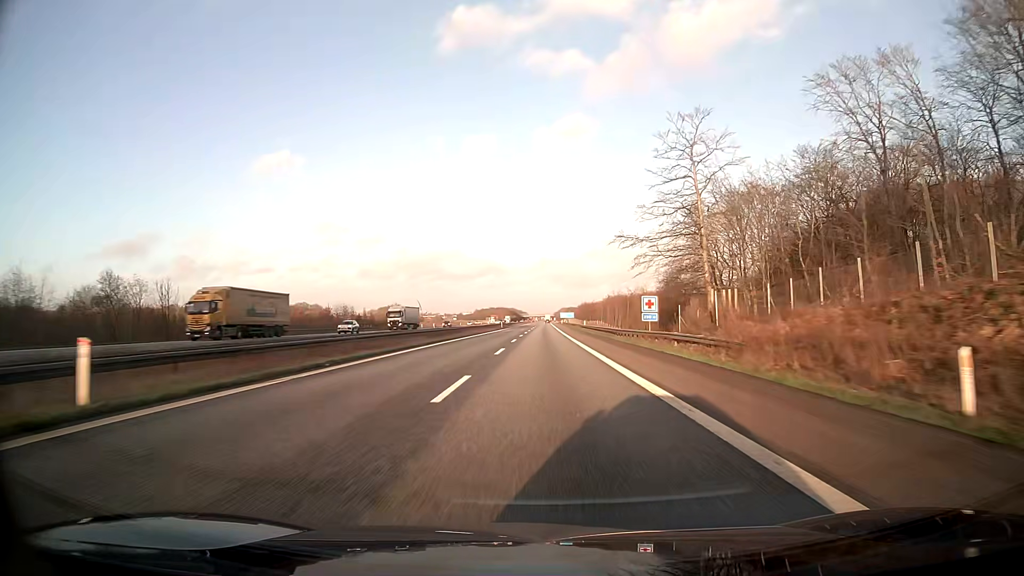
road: motorway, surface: asphalt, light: Day
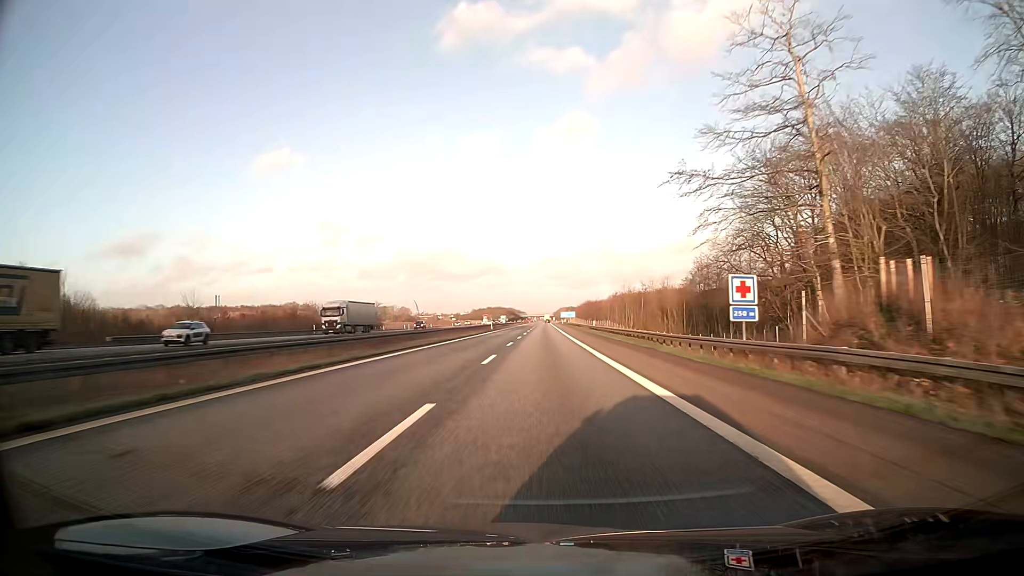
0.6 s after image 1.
(0.0, +20.6) m; 0°
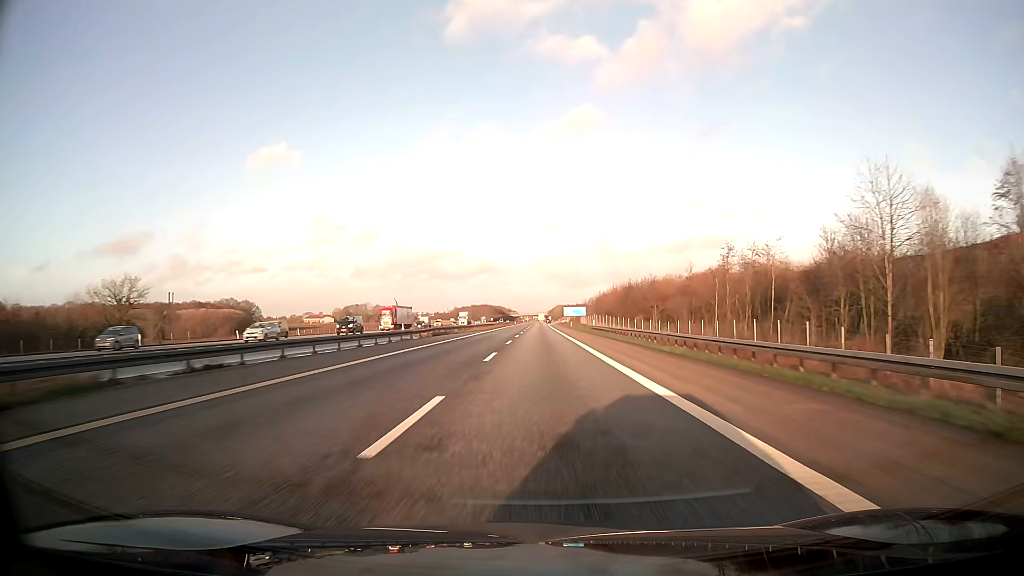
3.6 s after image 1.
(+0.5, +103.1) m; +1°
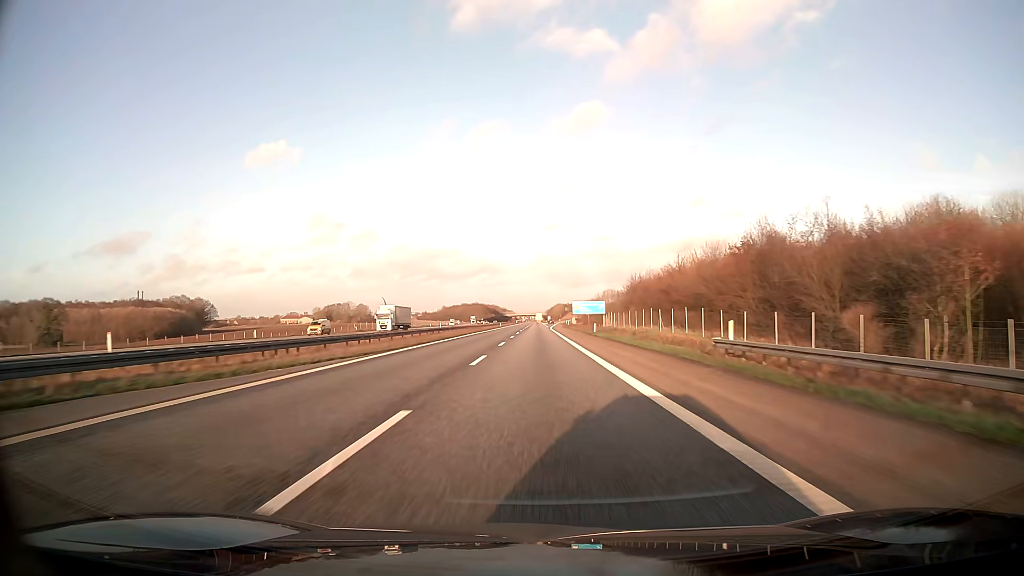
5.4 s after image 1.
(+0.1, +61.8) m; 0°
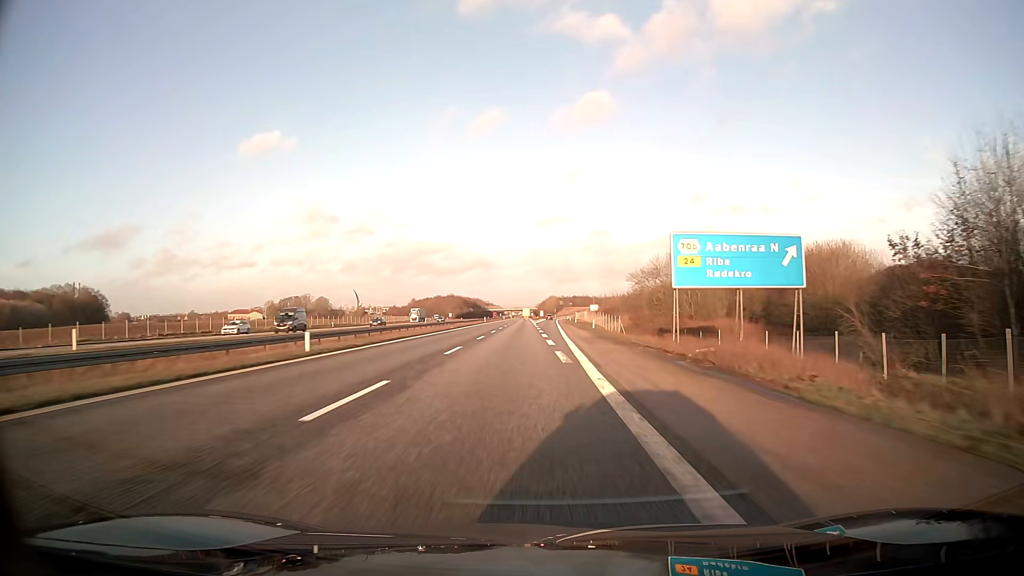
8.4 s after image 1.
(+0.5, +100.4) m; +1°
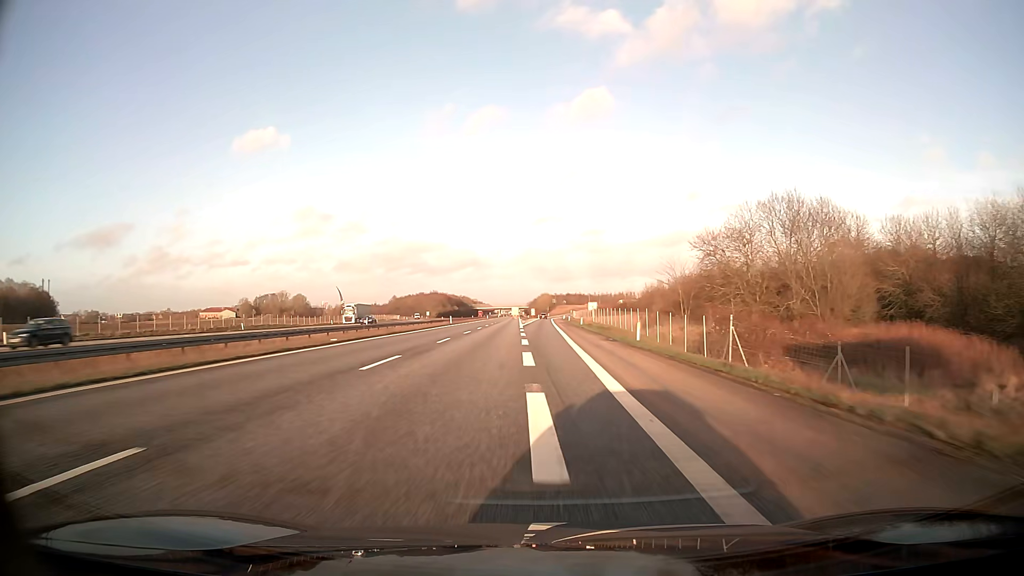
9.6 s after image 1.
(+0.3, +37.3) m; +1°
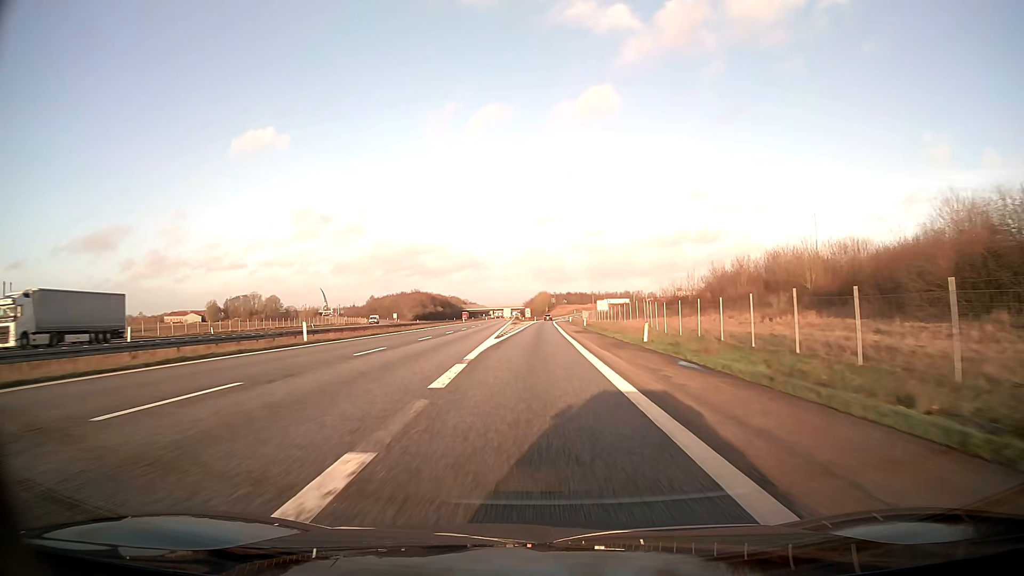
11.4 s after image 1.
(+0.2, +52.9) m; 0°
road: motorway_link
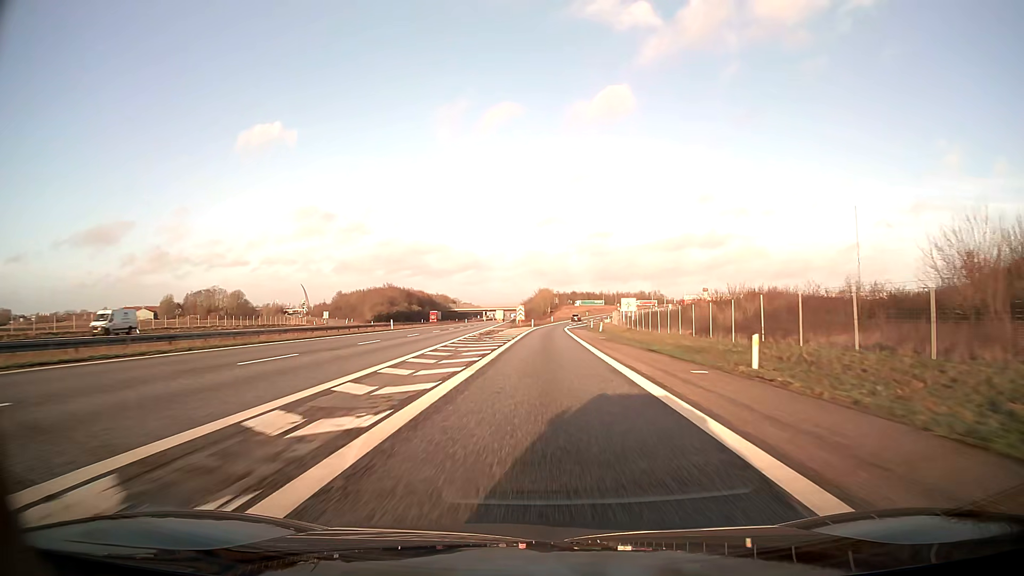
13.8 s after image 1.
(0.0, +64.7) m; 0°
(0, +10) (0, +20) (0, +30) (0, +40) (0, +50) (0, +60) (+1, +70) (+1, +80) (+1, +90) (+2, +100) m
